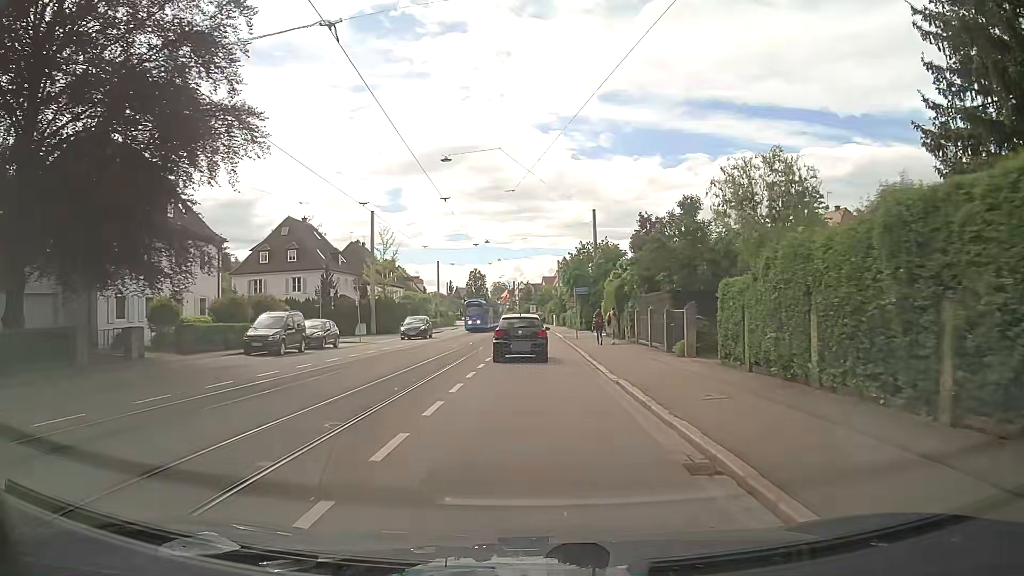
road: tertiary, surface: asphalt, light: Day
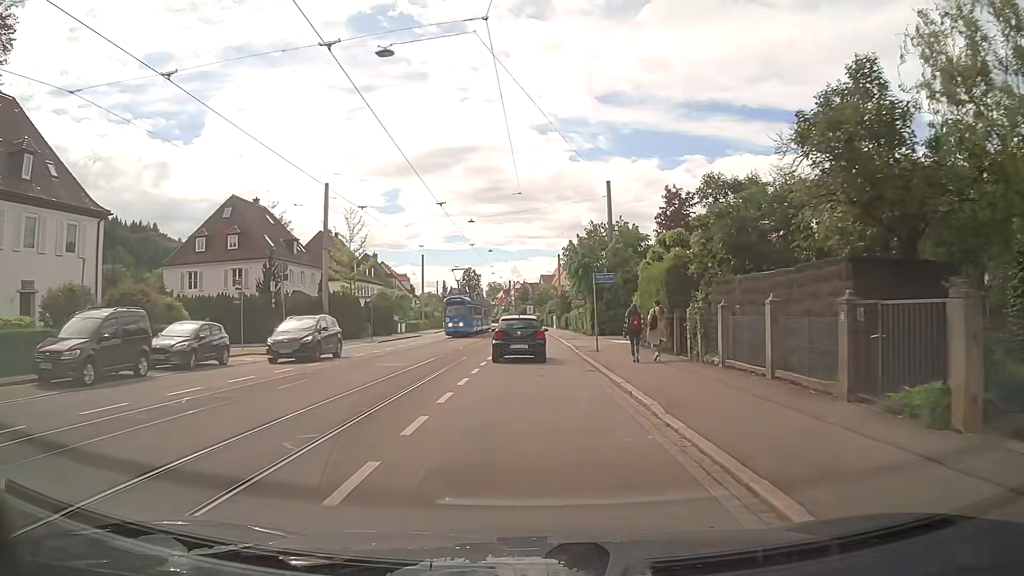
(+0.1, +13.6) m; 0°
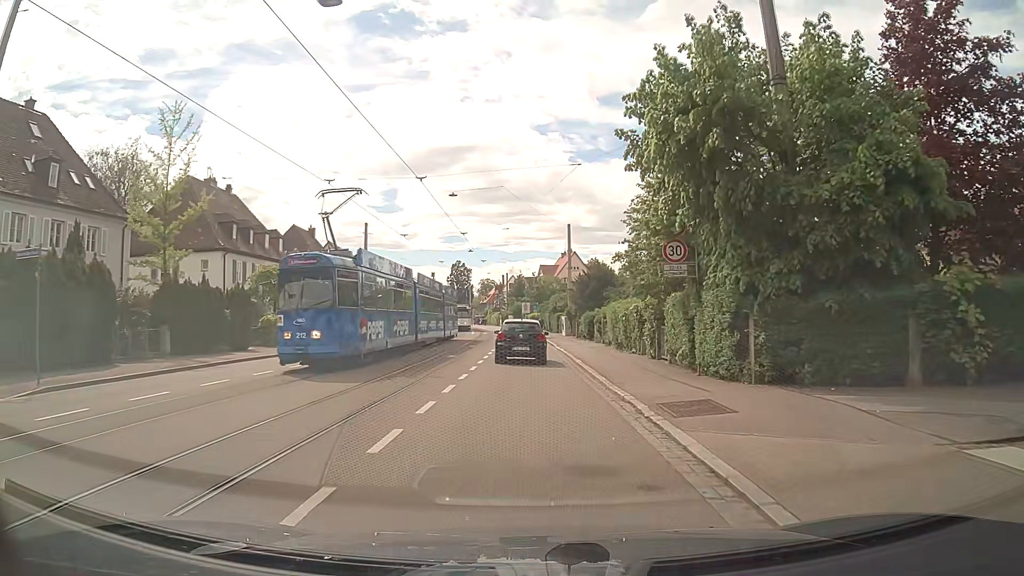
(+0.3, +33.9) m; 0°
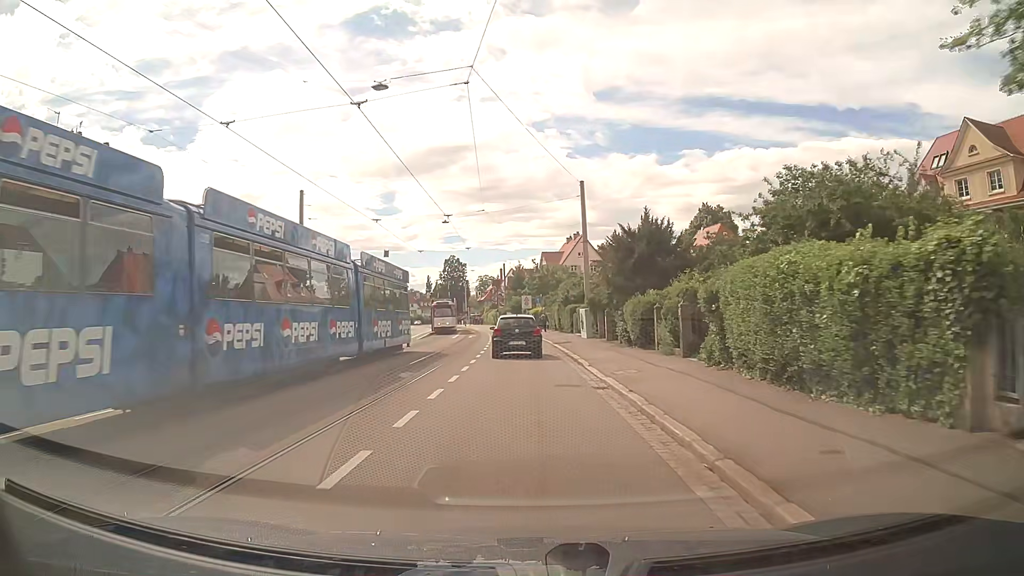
(+0.3, +19.5) m; +1°
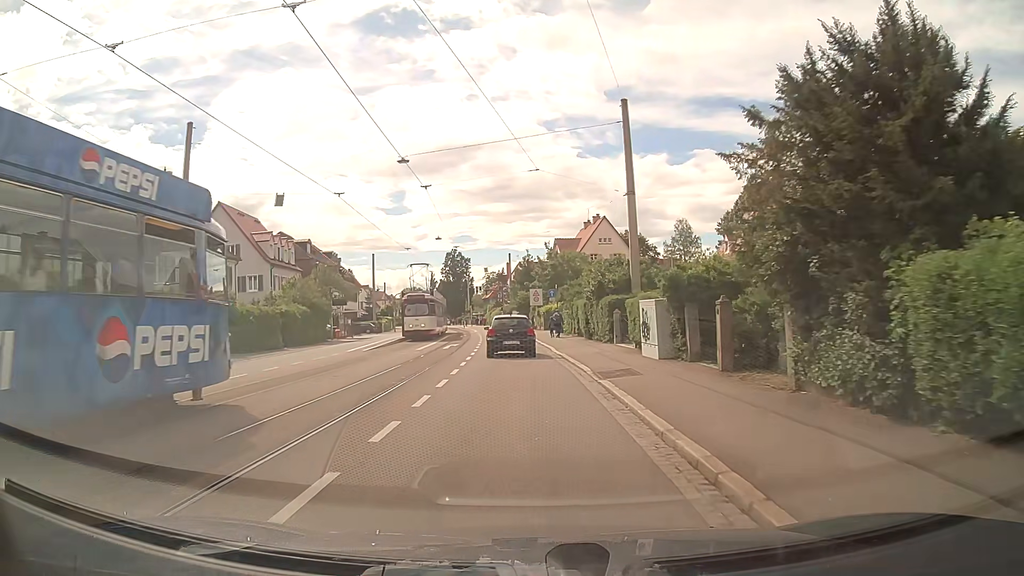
(-0.1, +18.9) m; 0°
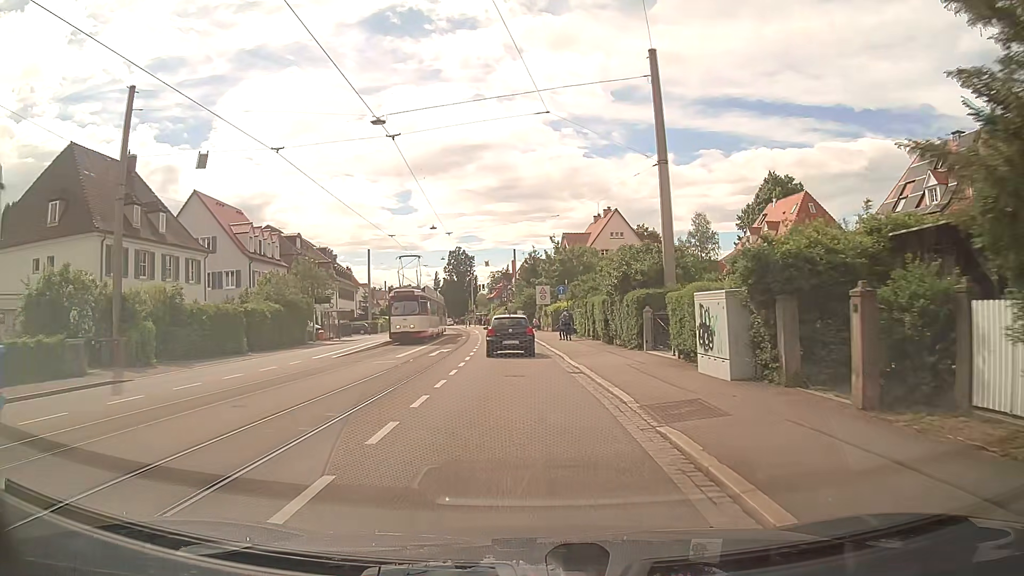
(-0.1, +6.1) m; -1°
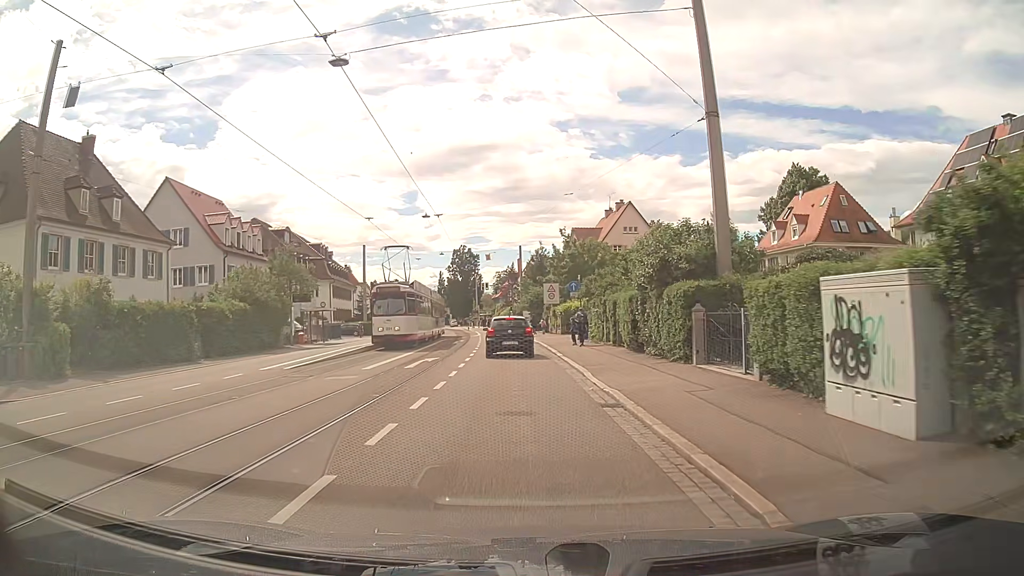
(0.0, +6.0) m; 0°
